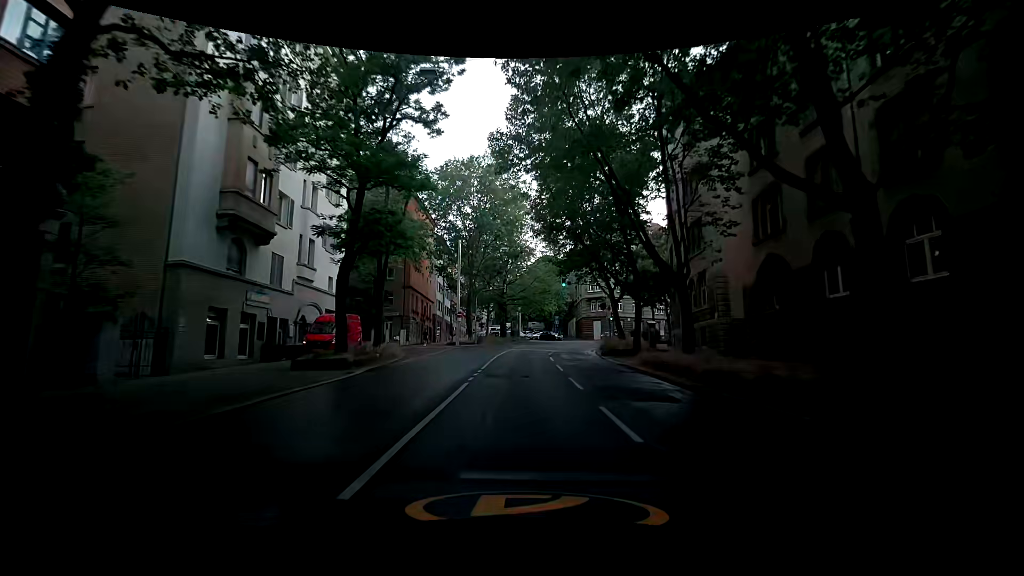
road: secondary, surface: asphalt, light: Day
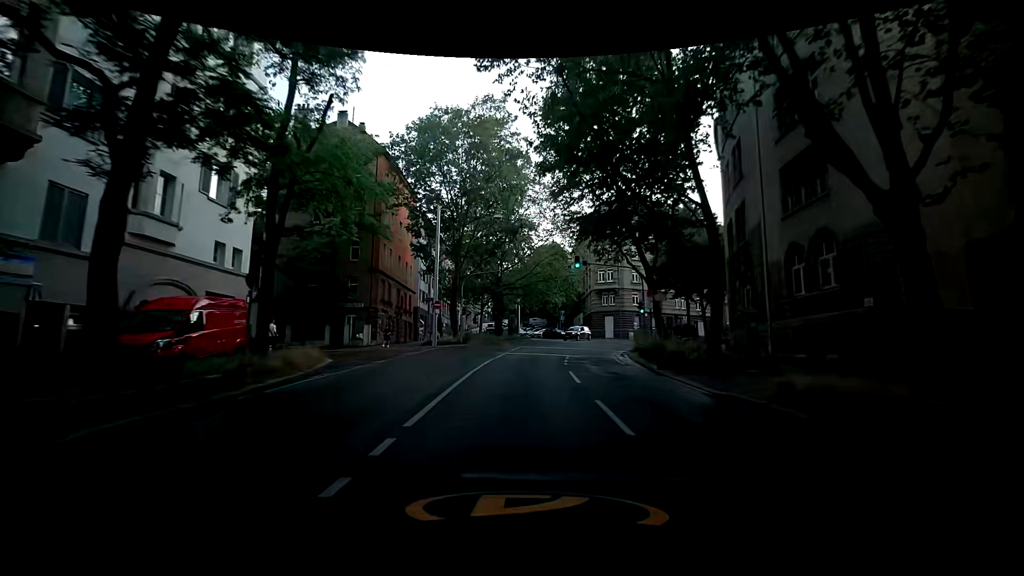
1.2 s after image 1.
(0.0, +12.1) m; +1°
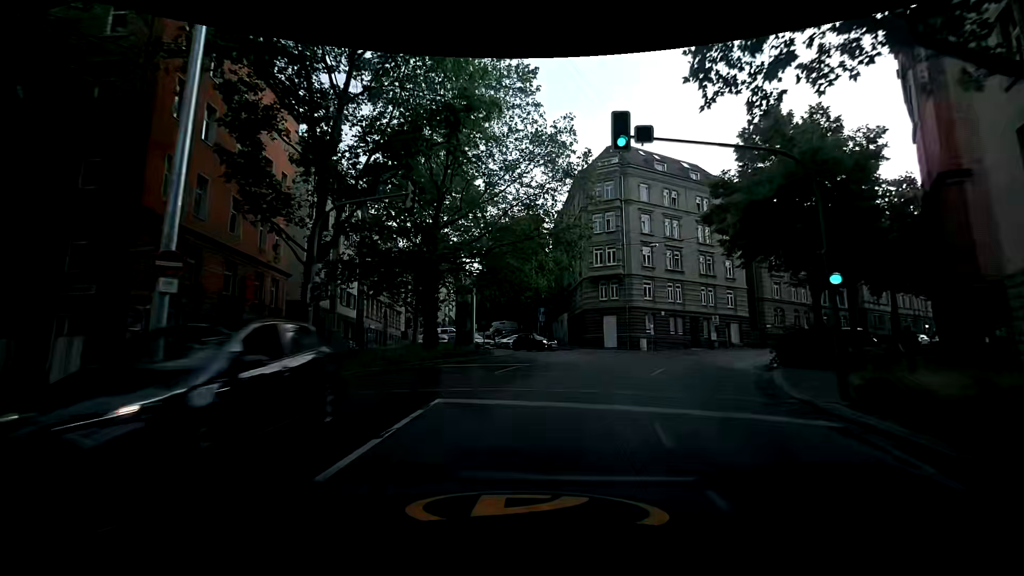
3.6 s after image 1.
(+1.2, +24.1) m; +5°
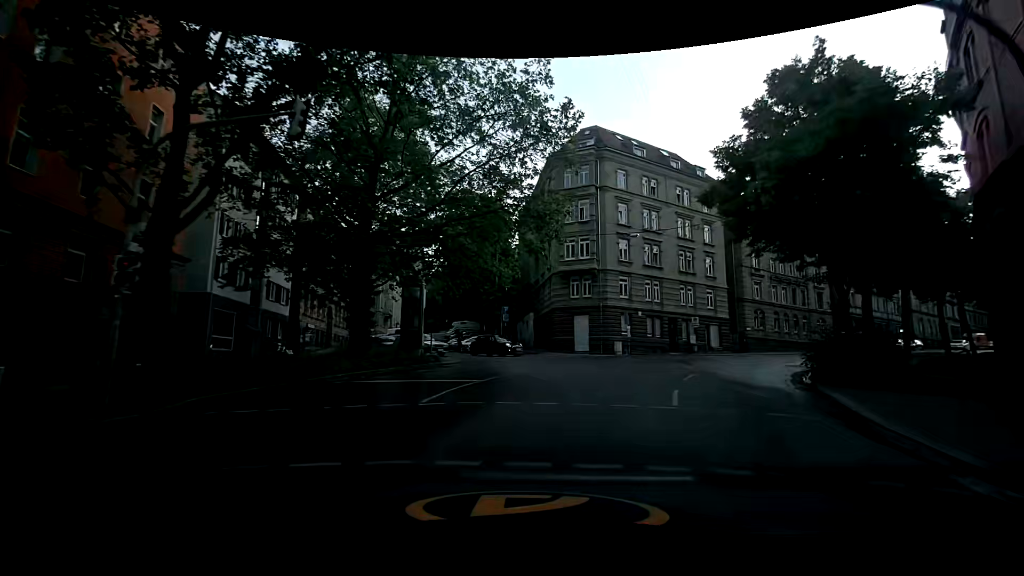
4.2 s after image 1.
(+0.2, +6.0) m; +4°
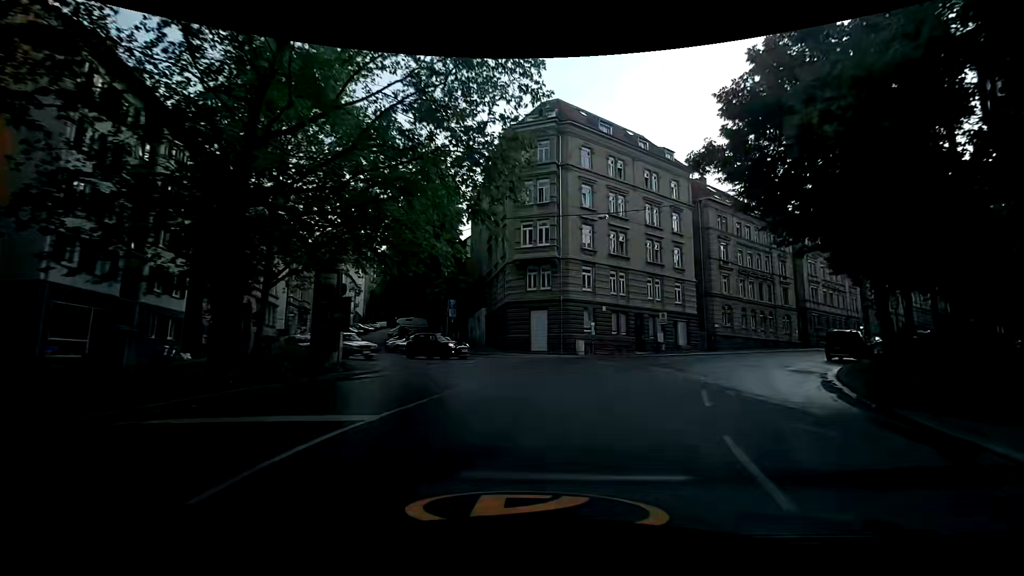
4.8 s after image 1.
(+0.3, +6.0) m; +5°
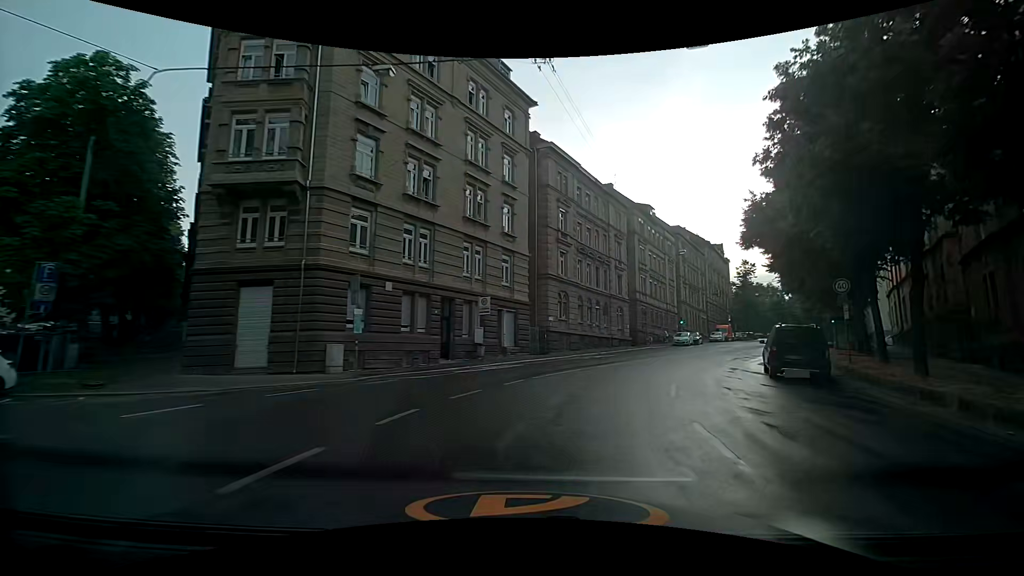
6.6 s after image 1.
(+3.1, +17.6) m; +22°
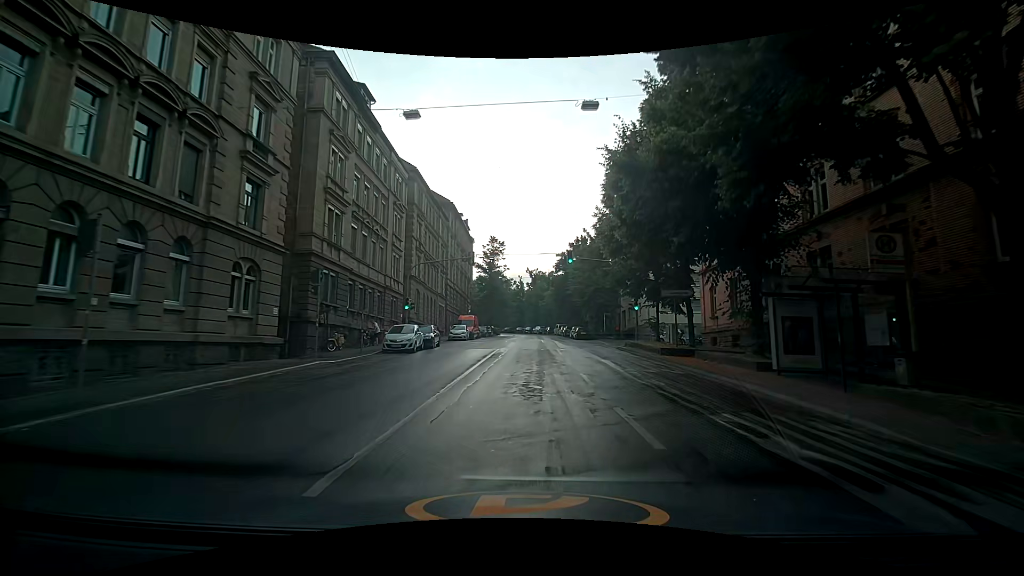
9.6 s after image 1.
(+8.7, +28.8) m; +30°
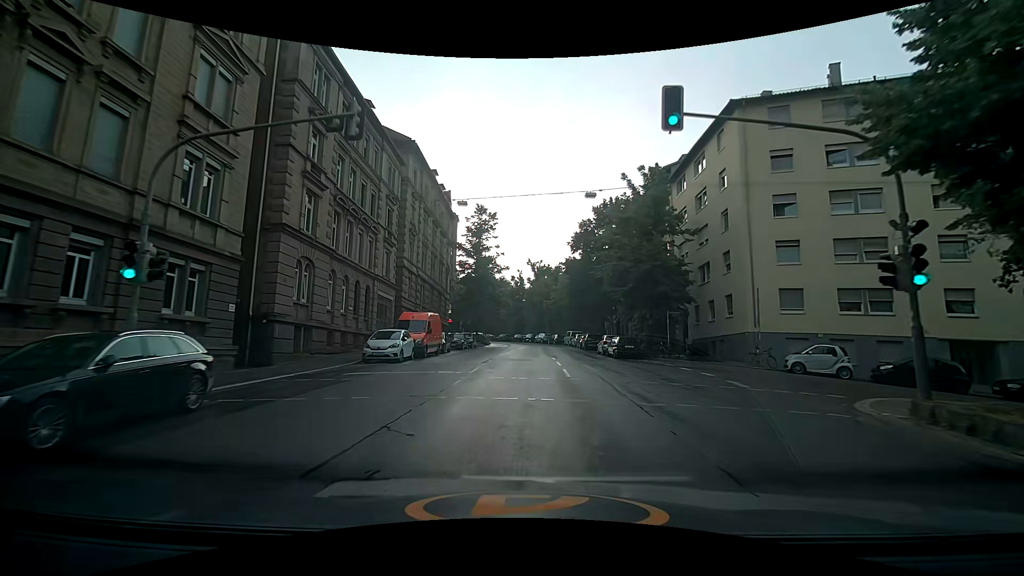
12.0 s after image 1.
(-0.2, +24.5) m; -1°
(0, +10) (0, +20) (+1, +30) (+2, +40) (+3, +50) (+3, +60) (+3, +70) (+1, +80) (-2, +89) (-7, +98) m
